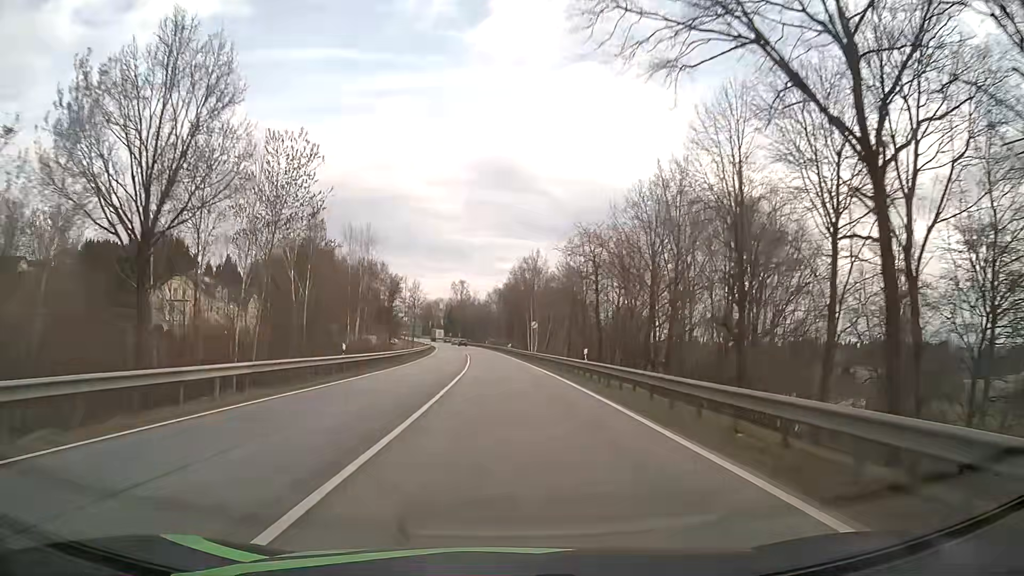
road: primary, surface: asphalt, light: Day
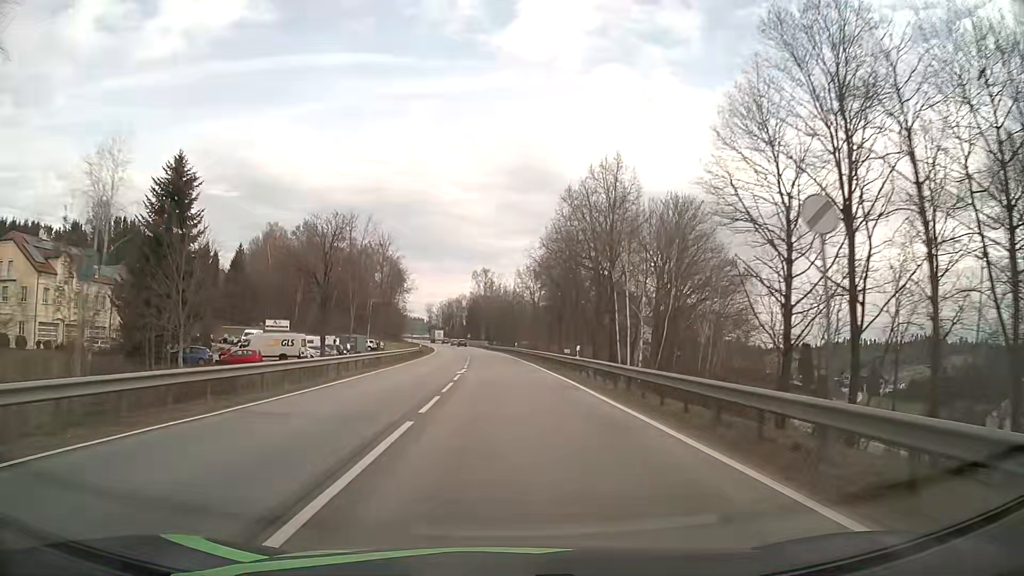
(-1.5, +53.3) m; -3°
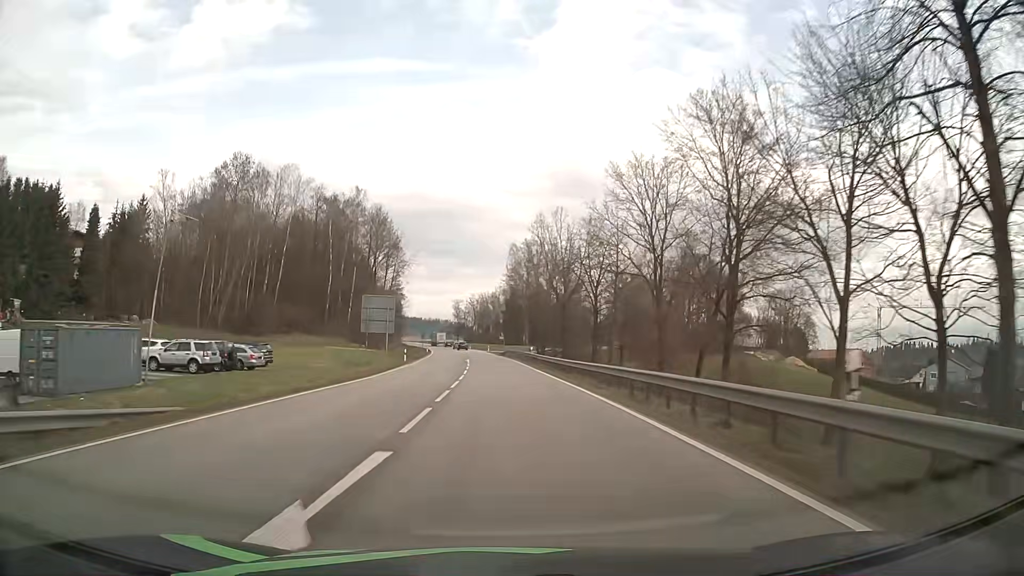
(-2.0, +68.8) m; -4°
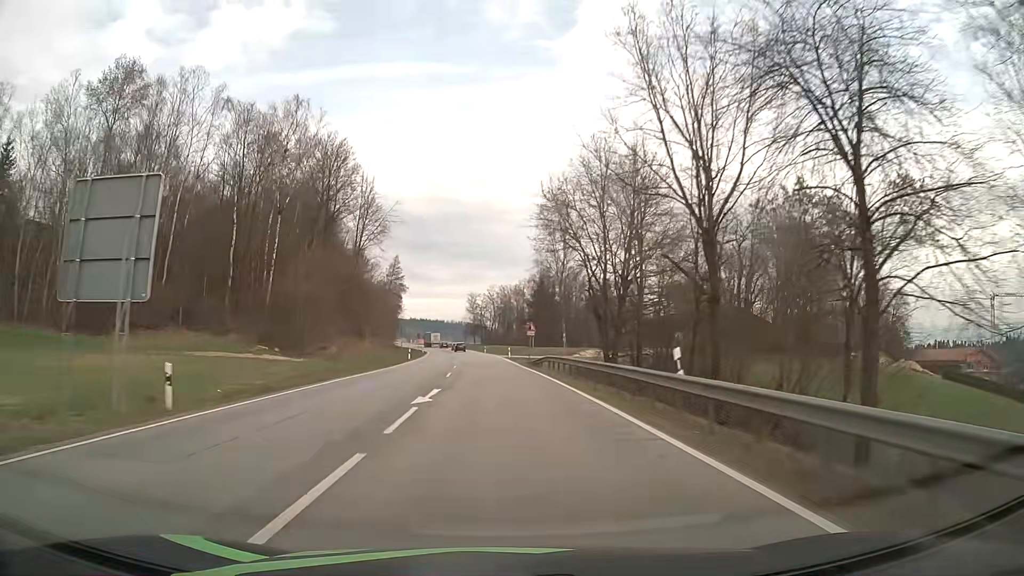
(-0.6, +42.4) m; -2°
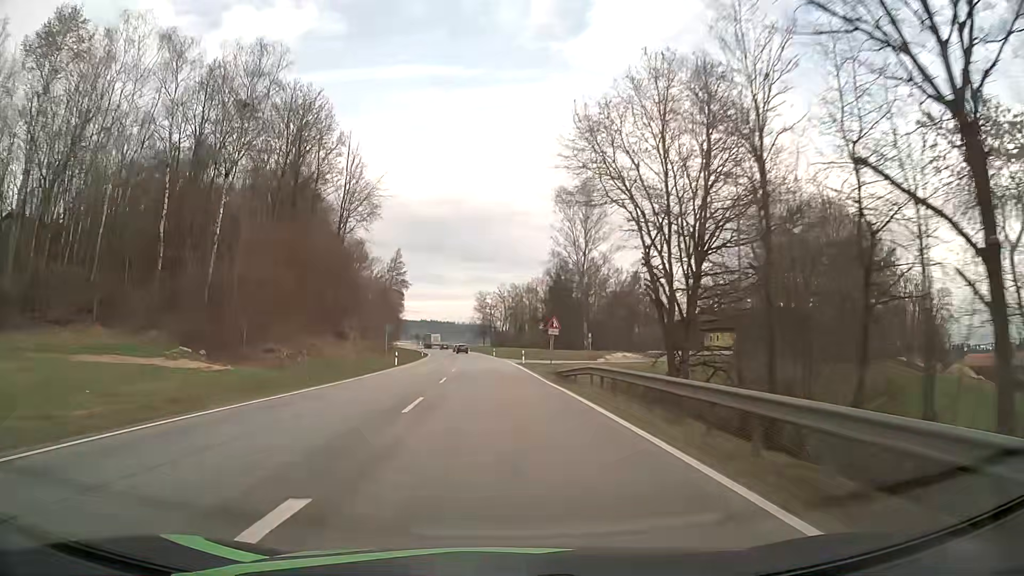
(-0.1, +14.3) m; -1°
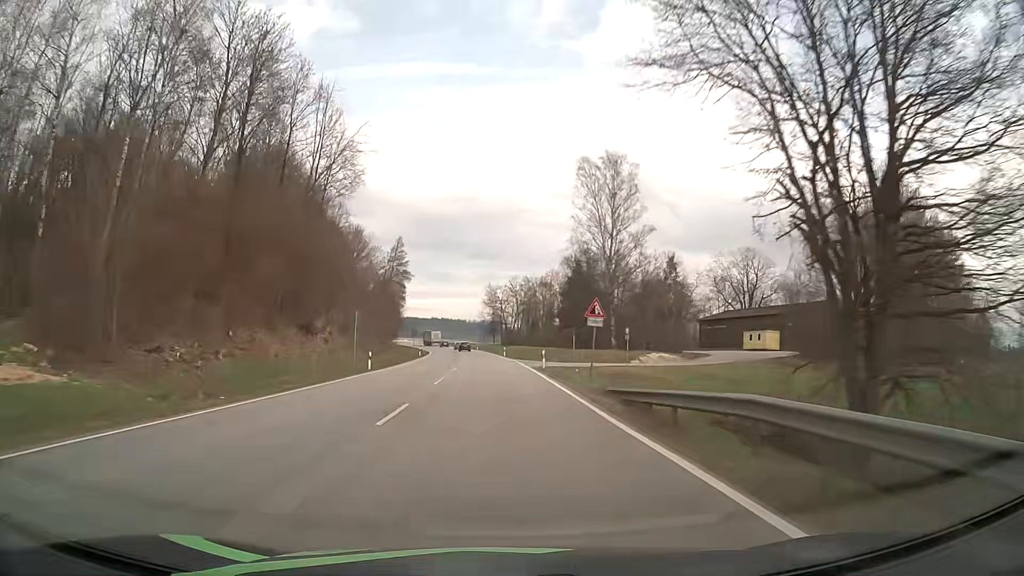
(-0.1, +14.3) m; -1°
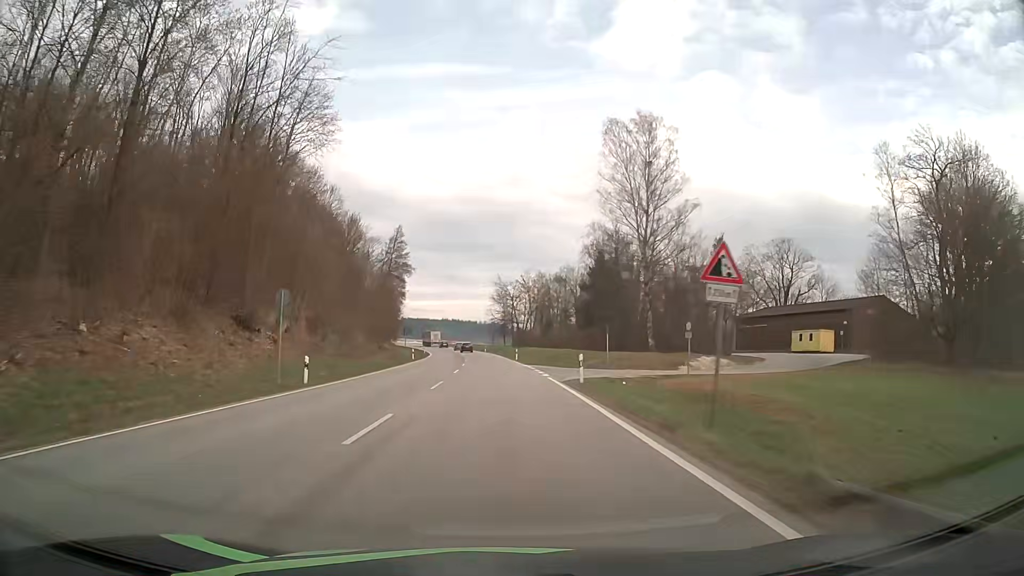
(-0.1, +14.4) m; -1°
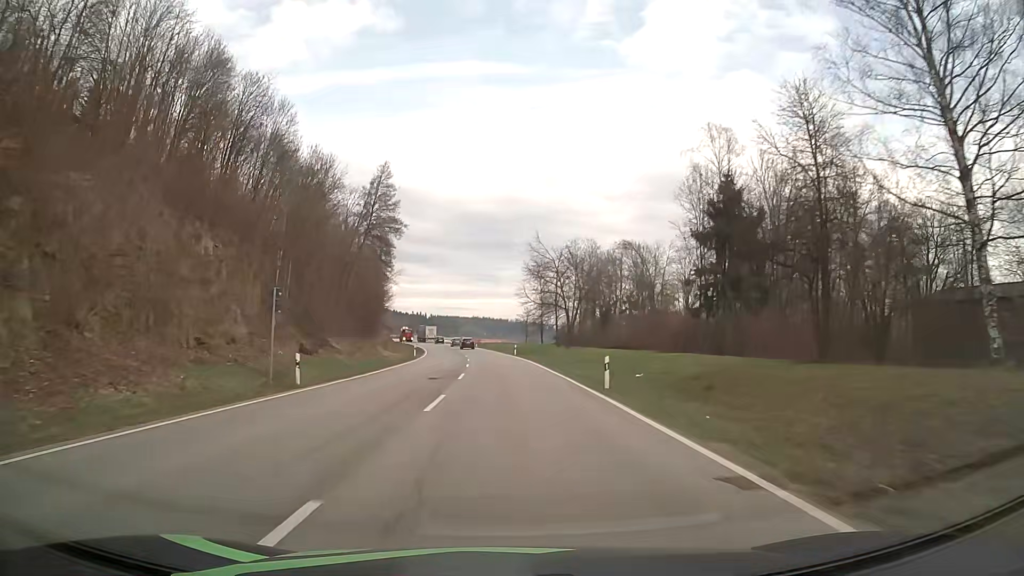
(-1.3, +43.5) m; -3°
(0, +10) (0, +20) (0, +30) (-1, +40) (-1, +50) (-2, +60) (-2, +70) (-3, +80) (-4, +90) (-6, +100) m
